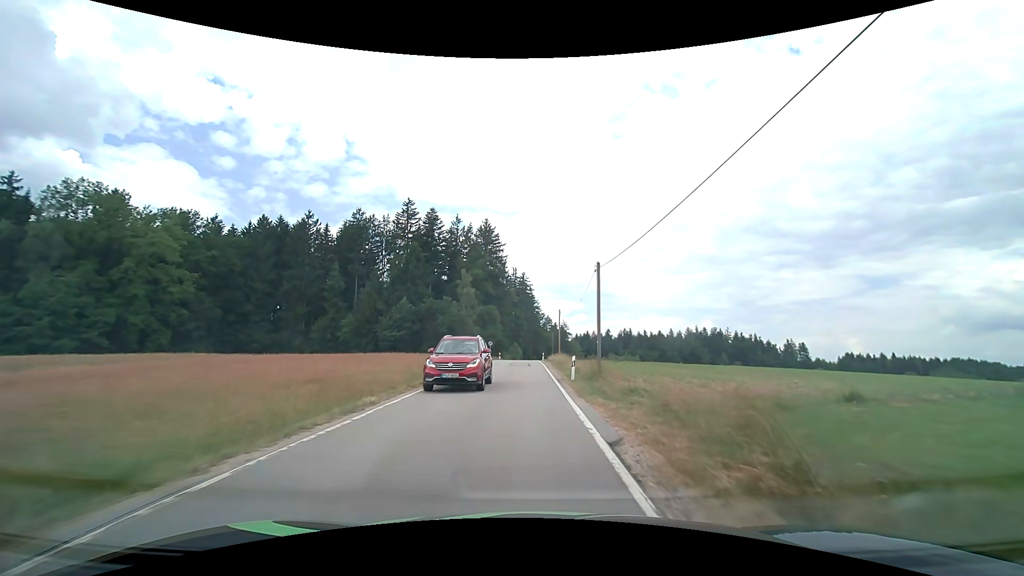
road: tertiary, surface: asphalt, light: Day
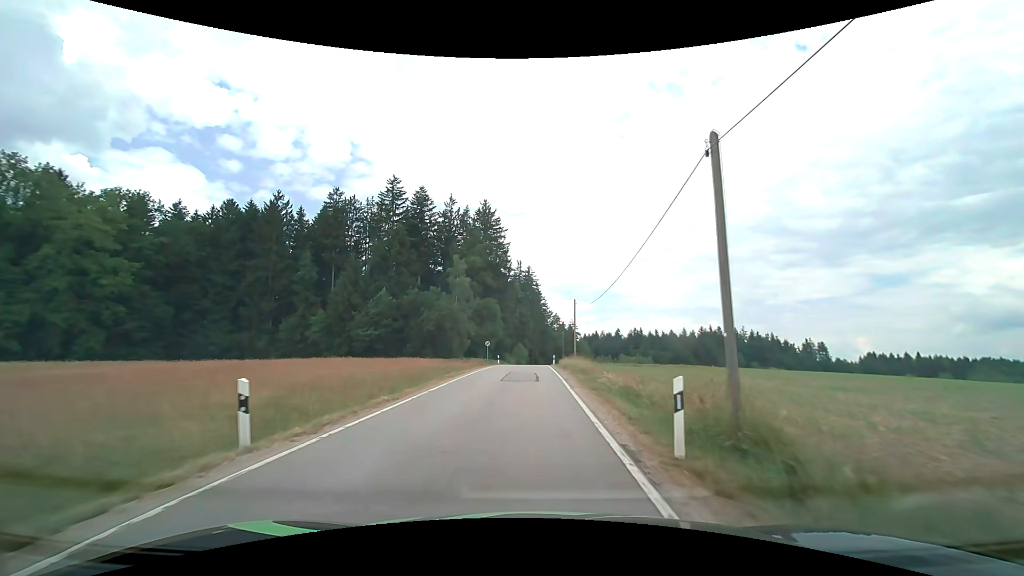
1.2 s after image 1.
(-0.1, +14.5) m; -1°
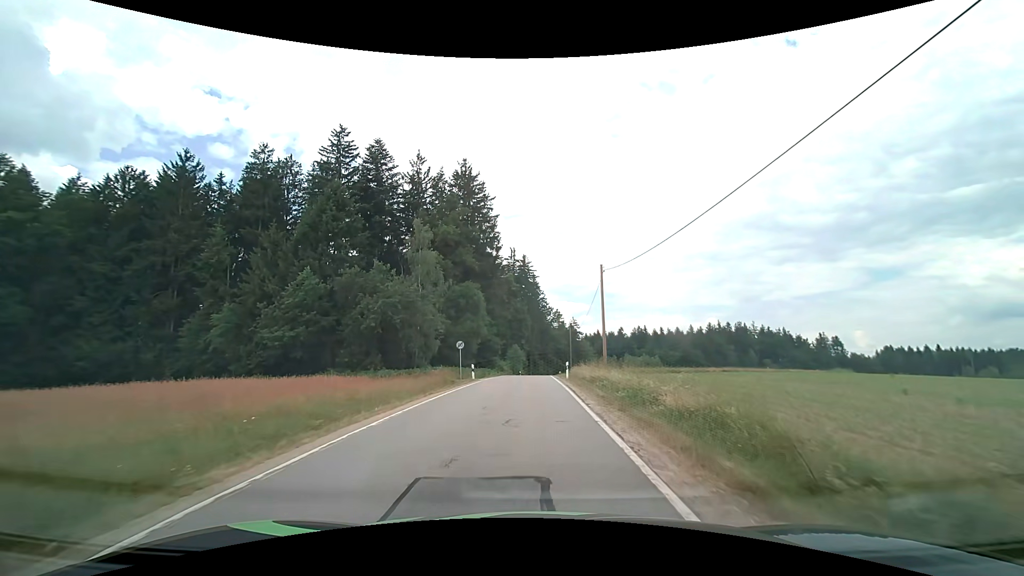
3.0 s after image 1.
(0.0, +21.6) m; 0°
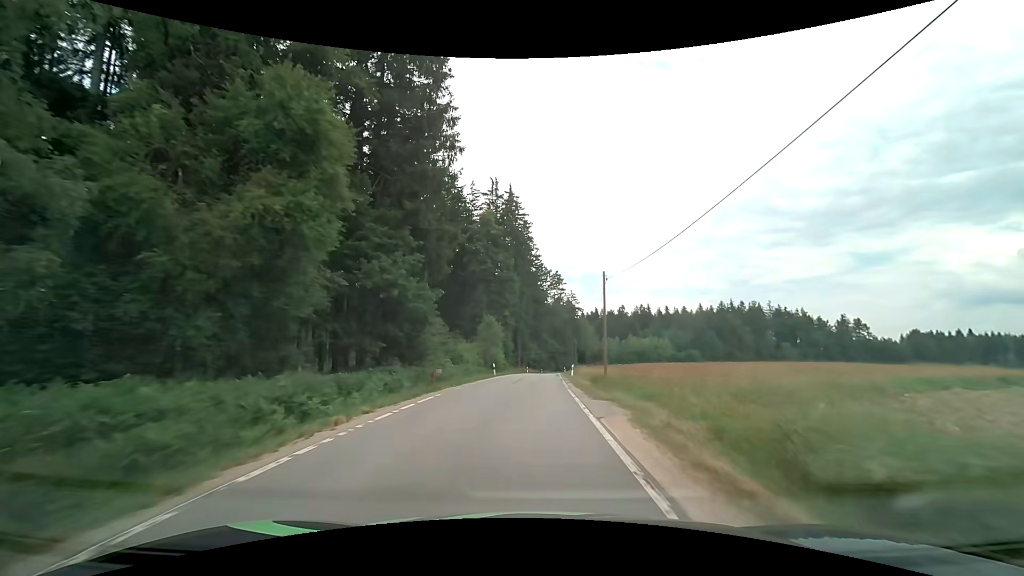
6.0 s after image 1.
(+0.1, +39.1) m; +1°
